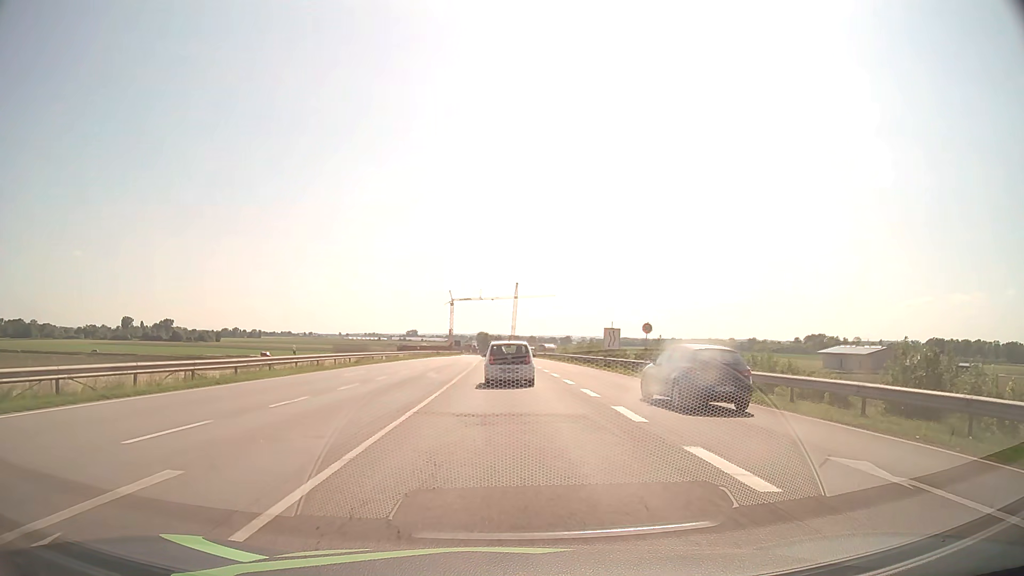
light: Day
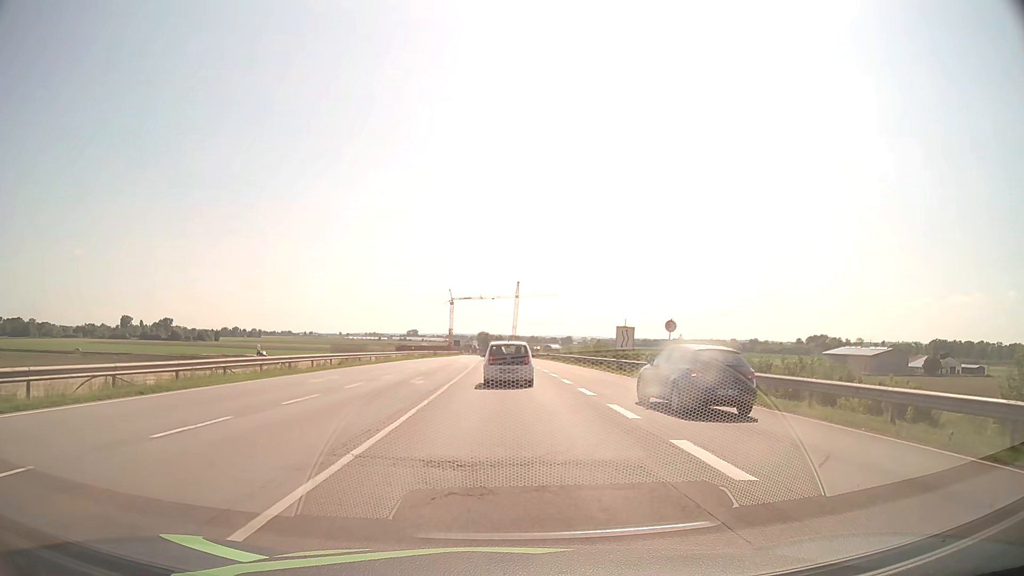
(0.0, +5.3) m; 0°
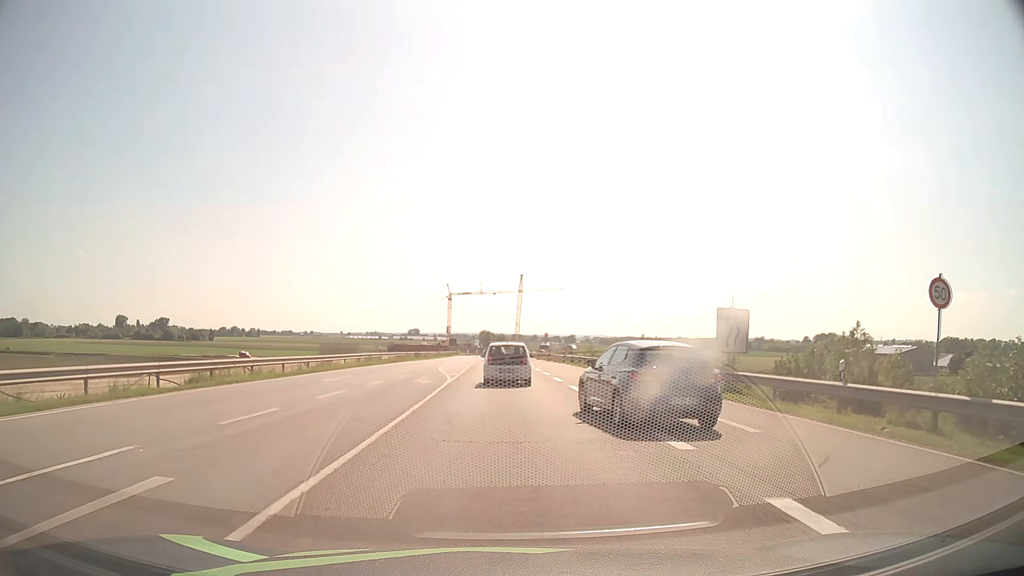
(0.0, +21.9) m; 0°
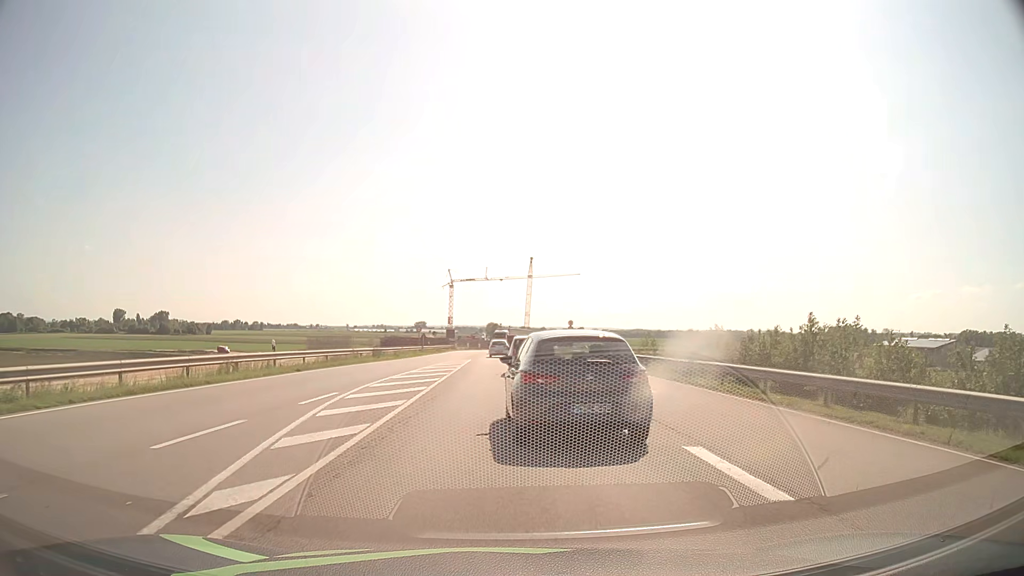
(-0.2, +27.1) m; -1°
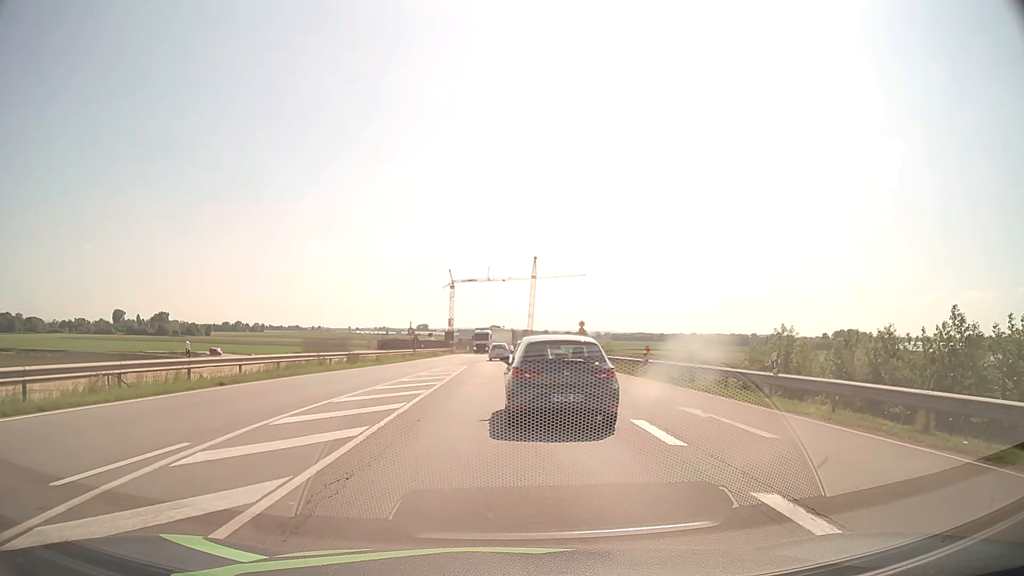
(0.0, +8.4) m; 0°
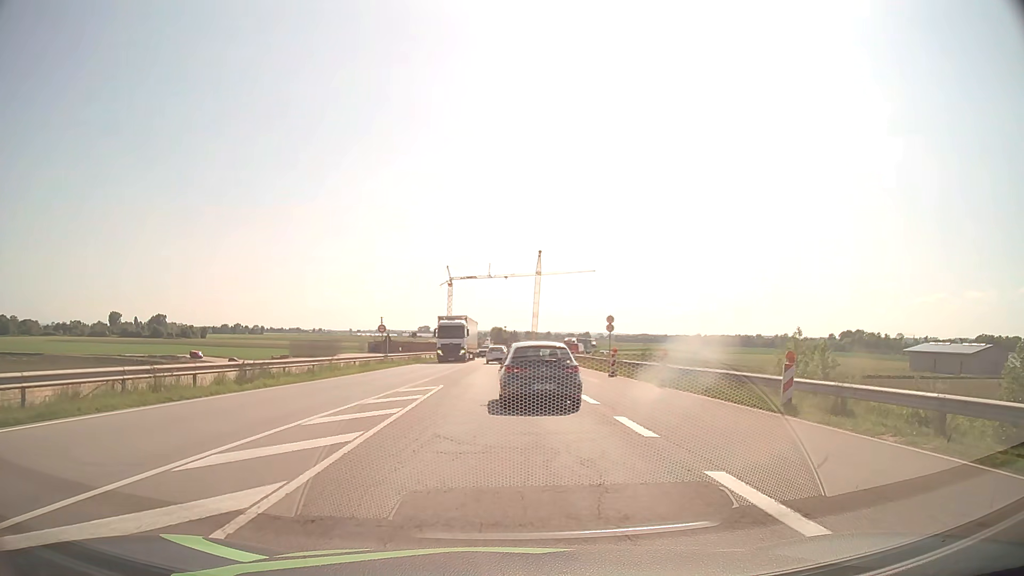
(0.0, +16.7) m; 0°
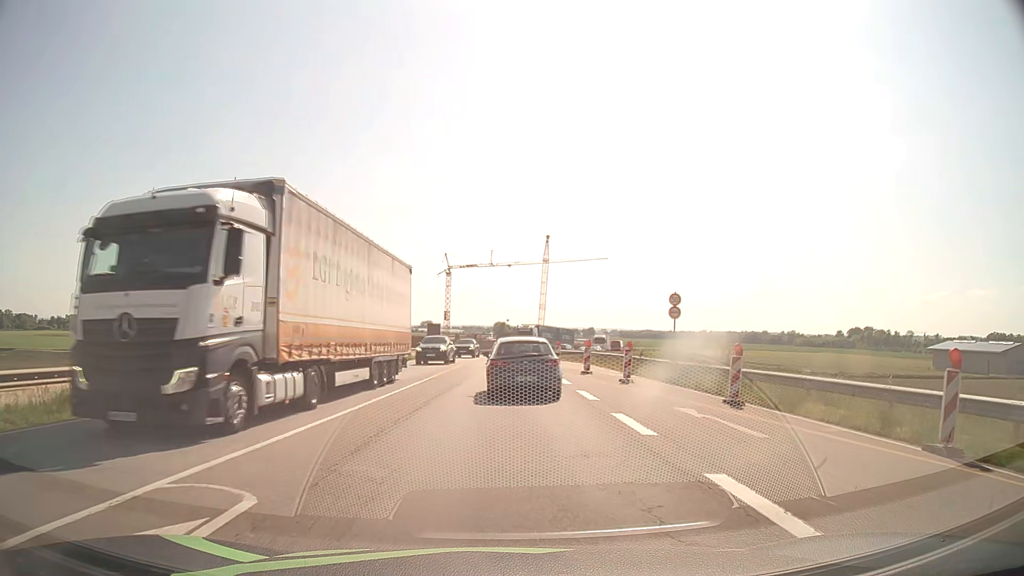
(-0.1, +18.3) m; -1°
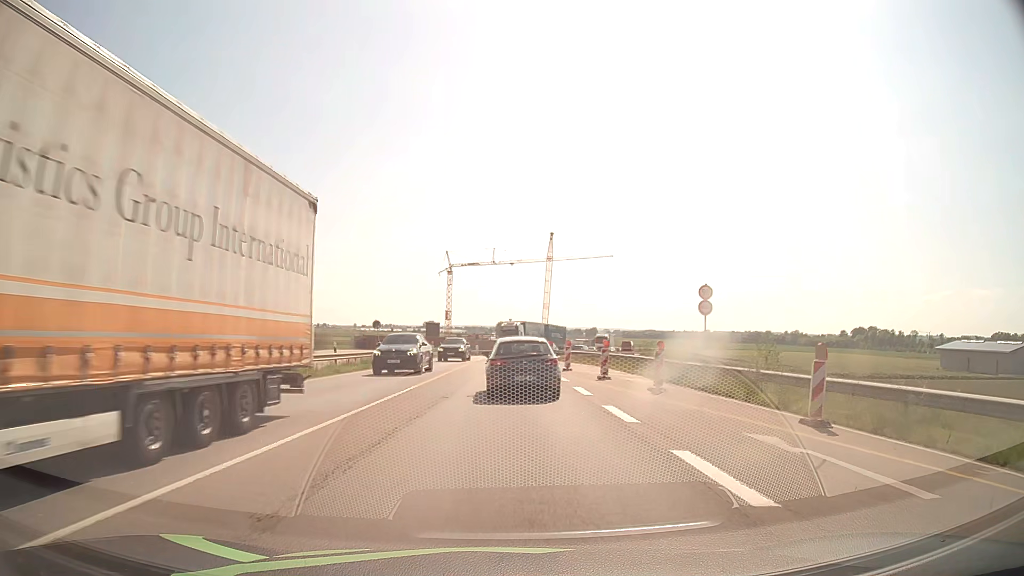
(0.0, +4.5) m; 0°
(0, +10) (0, +20) (0, +30) (0, +40) (0, +50) (+1, +60) (+2, +70) (+5, +79) (+9, +89) (+13, +98) m
